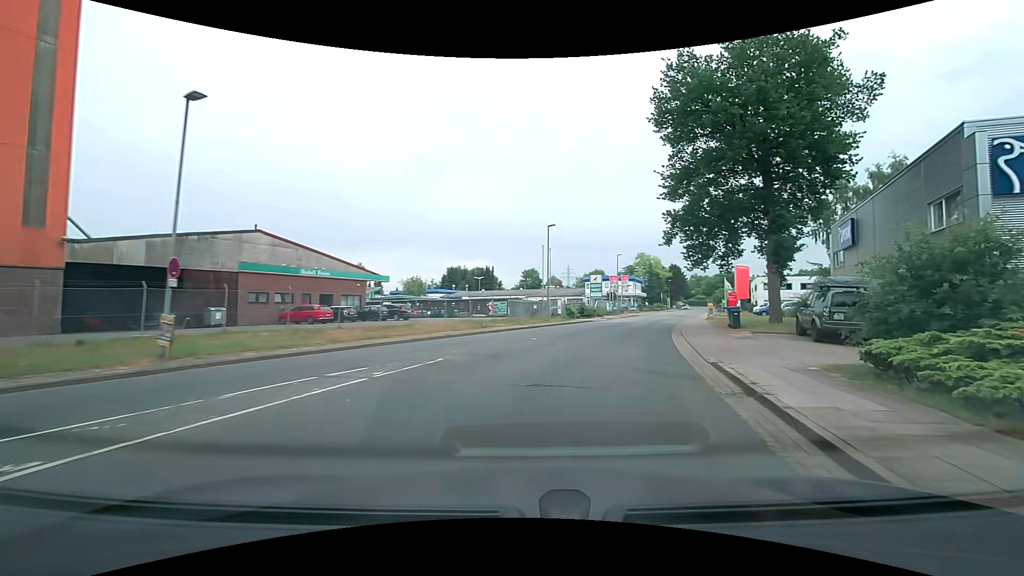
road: residential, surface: asphalt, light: Day
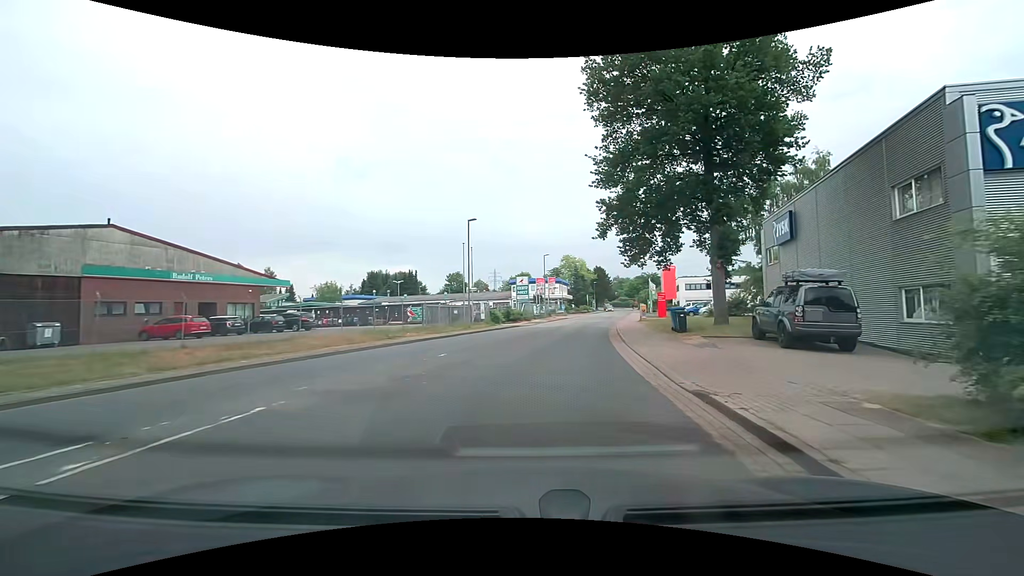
(+0.3, +4.5) m; +8°
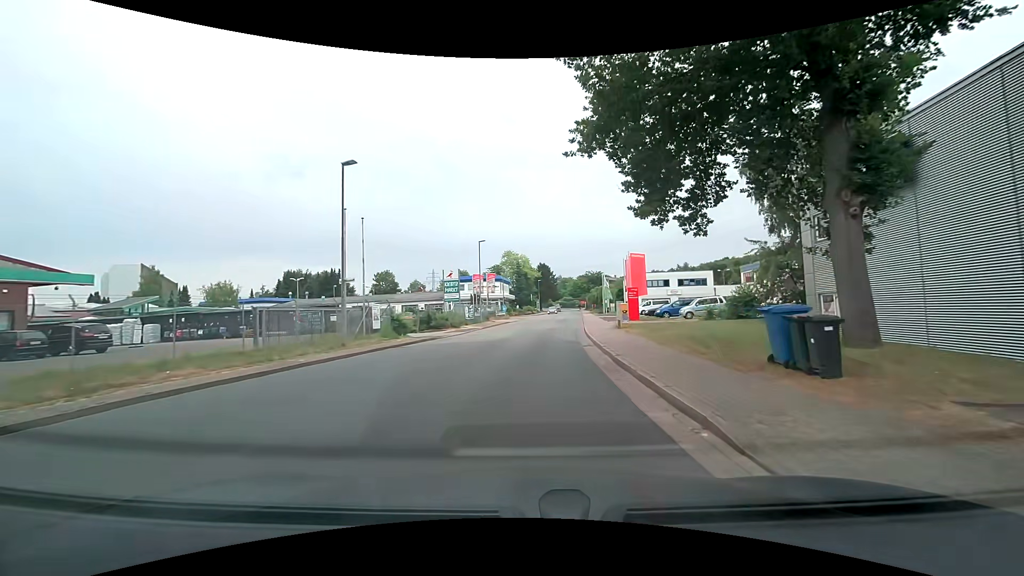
(+0.8, +14.0) m; +6°
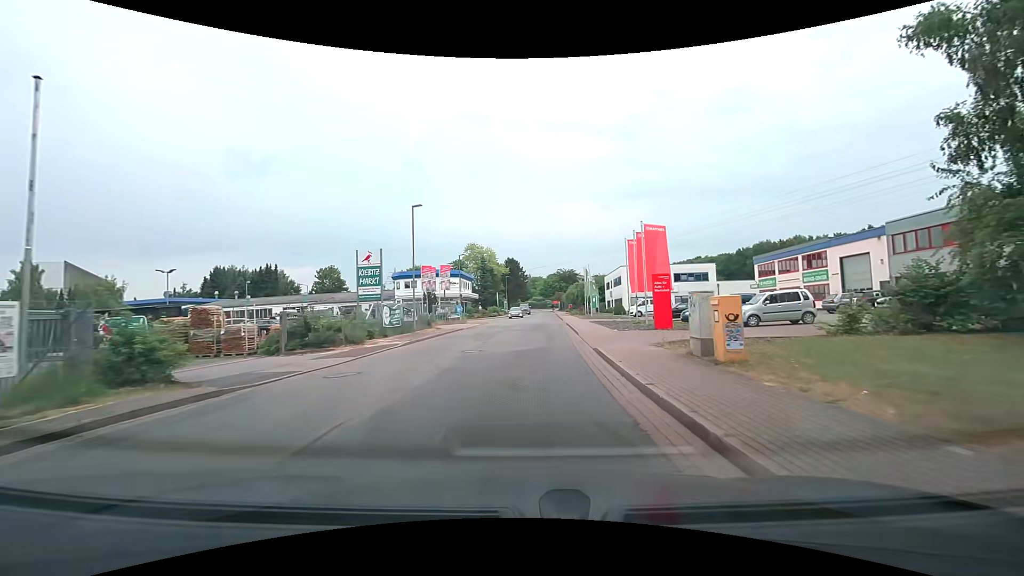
(+0.7, +16.4) m; +2°
(0, +10) (+1, +20) (+2, +30) (+2, +40) (+3, +50) (+4, +60) (+5, +70) (+5, +80) (+6, +90) (+7, +100) m
